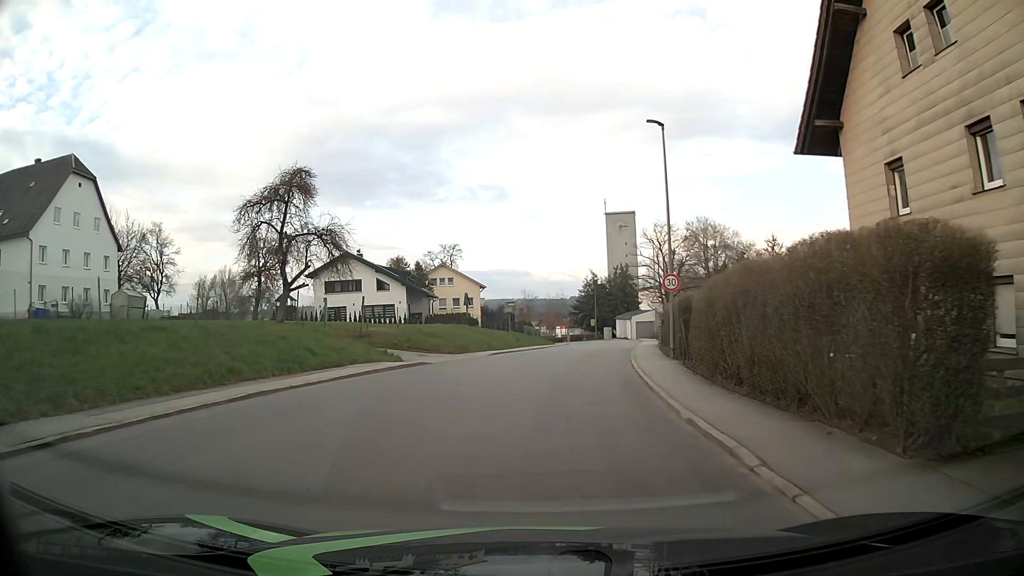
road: tertiary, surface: asphalt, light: Day
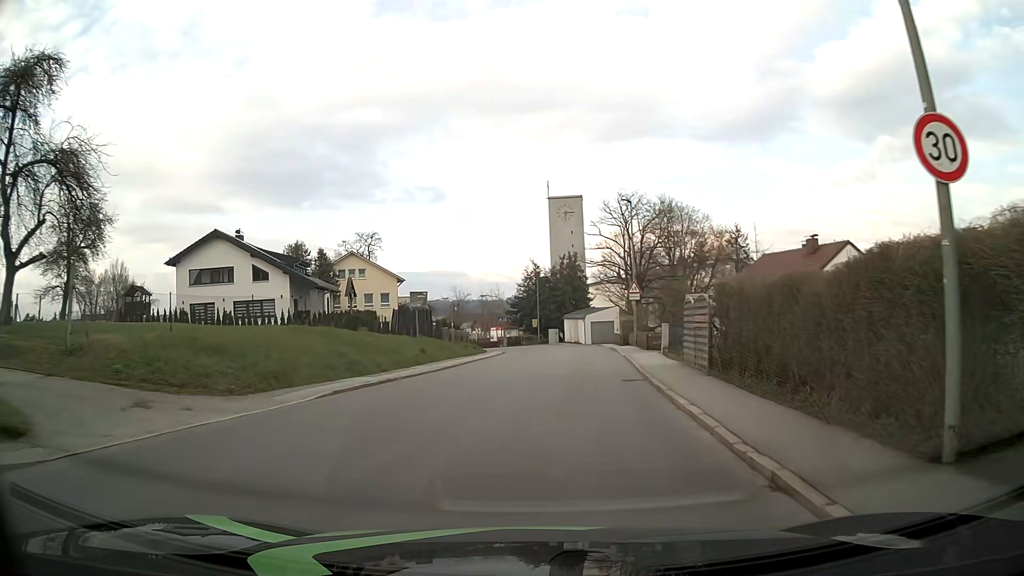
(+0.6, +18.3) m; +5°
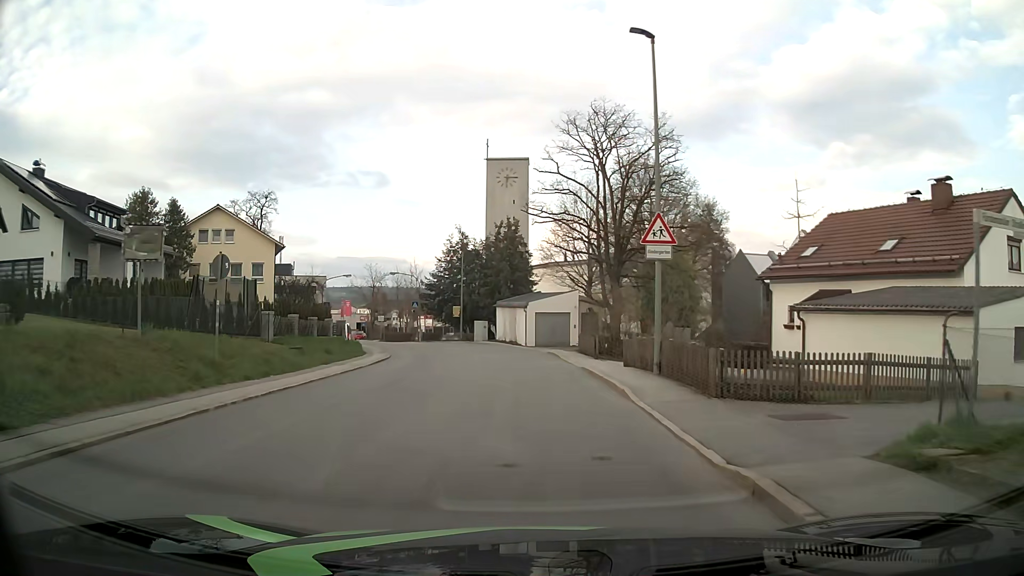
(+1.4, +22.5) m; +5°
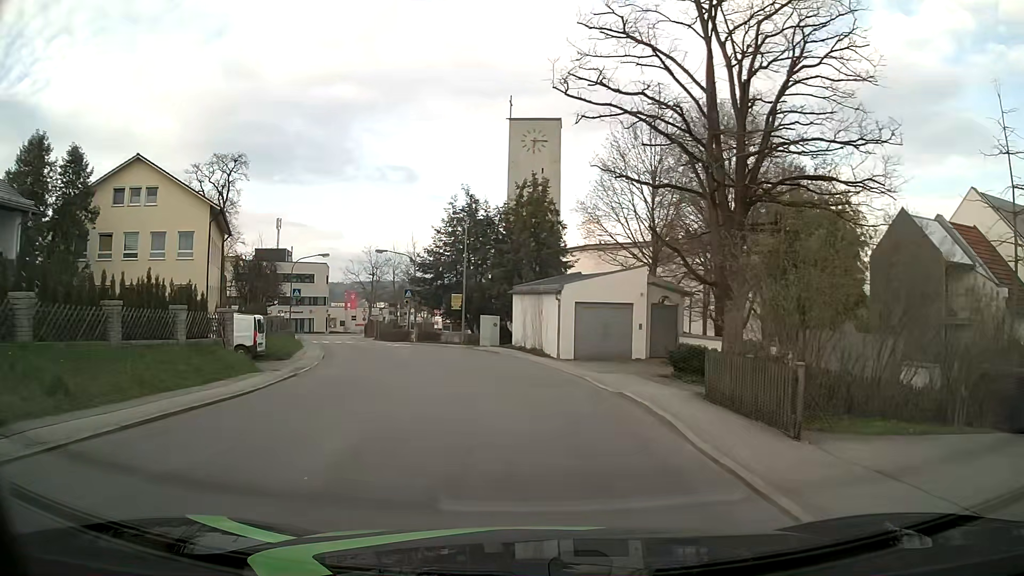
(-0.3, +18.3) m; -3°
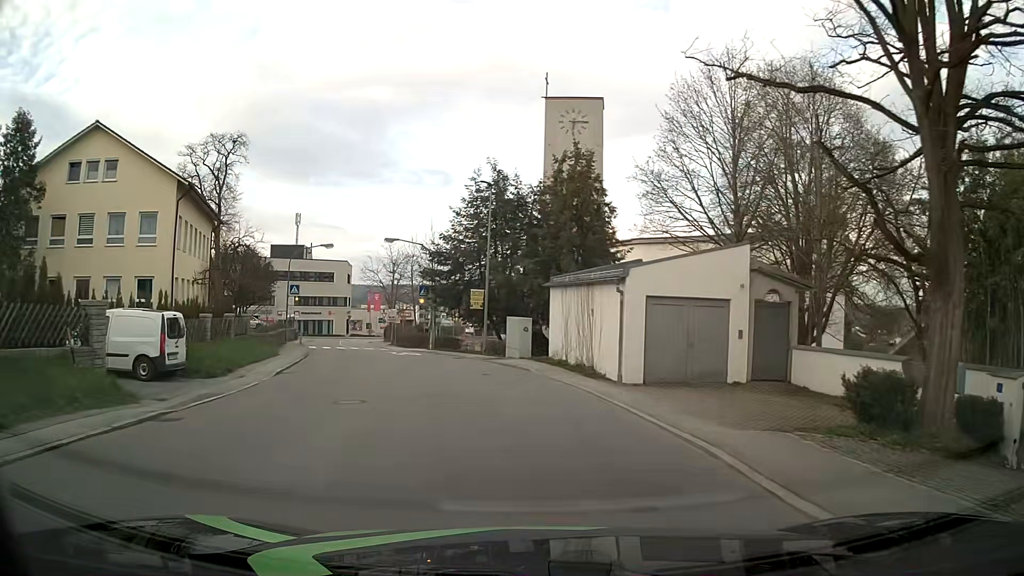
(-0.2, +9.1) m; -3°
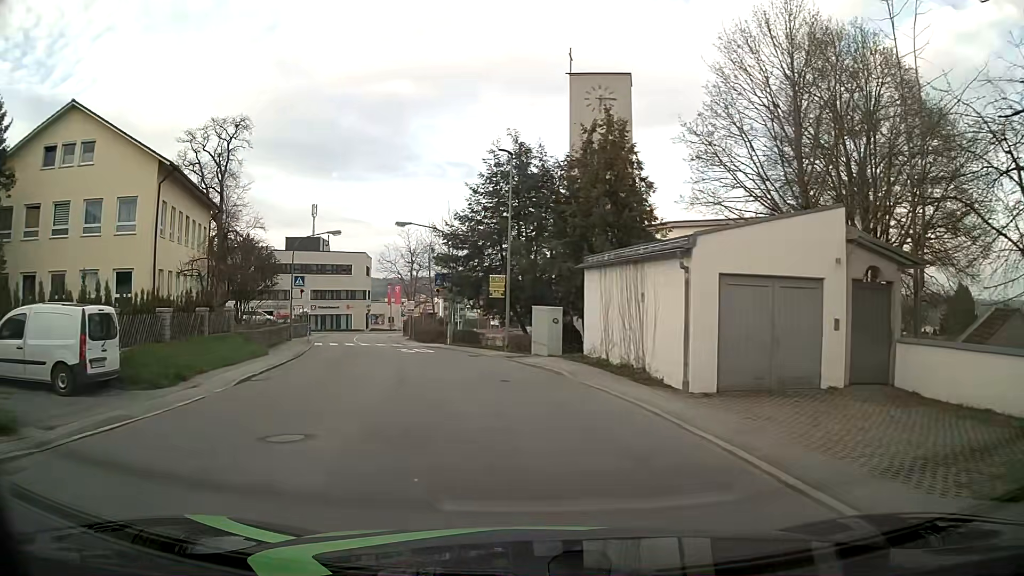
(-0.1, +4.5) m; -2°
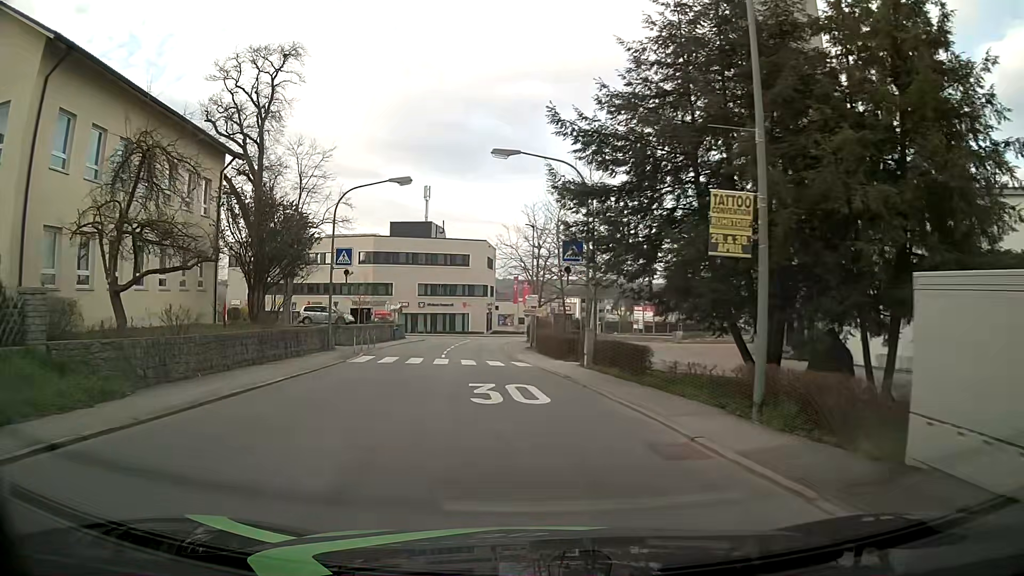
(-2.0, +17.9) m; -12°
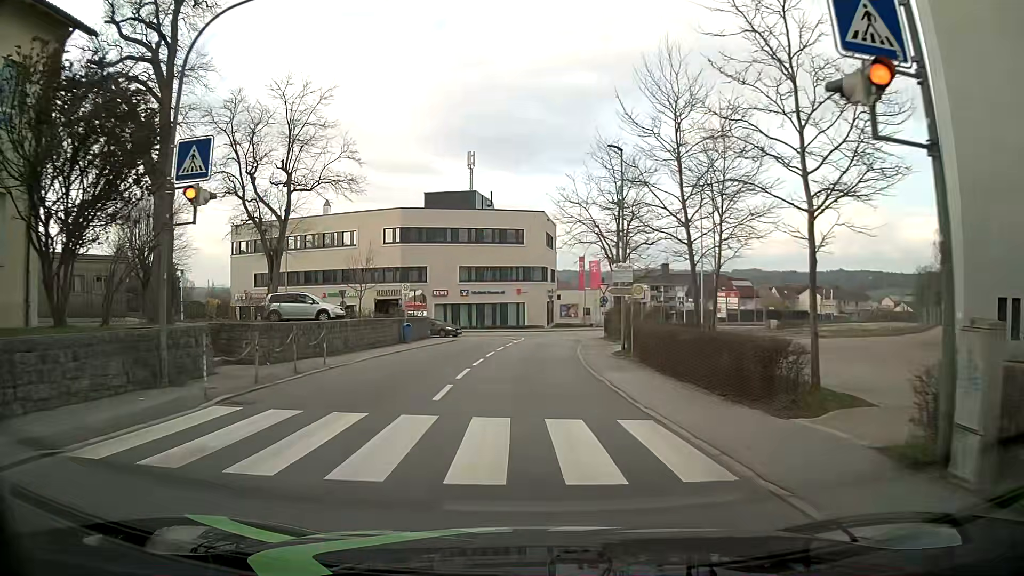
(-0.9, +18.2) m; -4°
(0, +10) (0, +20) (0, +30) (0, +40) (+1, +50) (+1, +60) (-9, +62) (-19, +63) (-28, +66) (-38, +69) m
